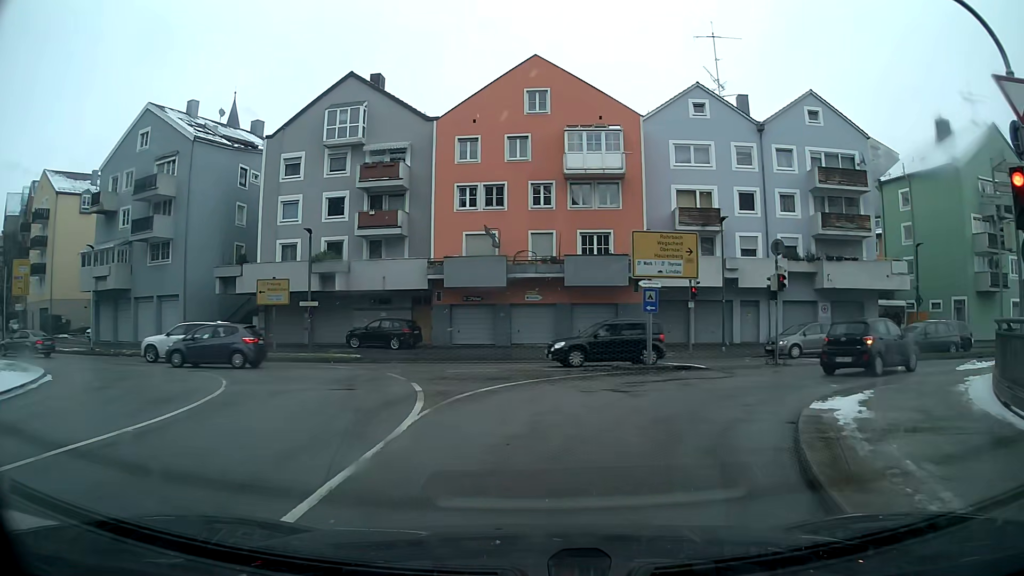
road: primary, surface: asphalt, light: Day
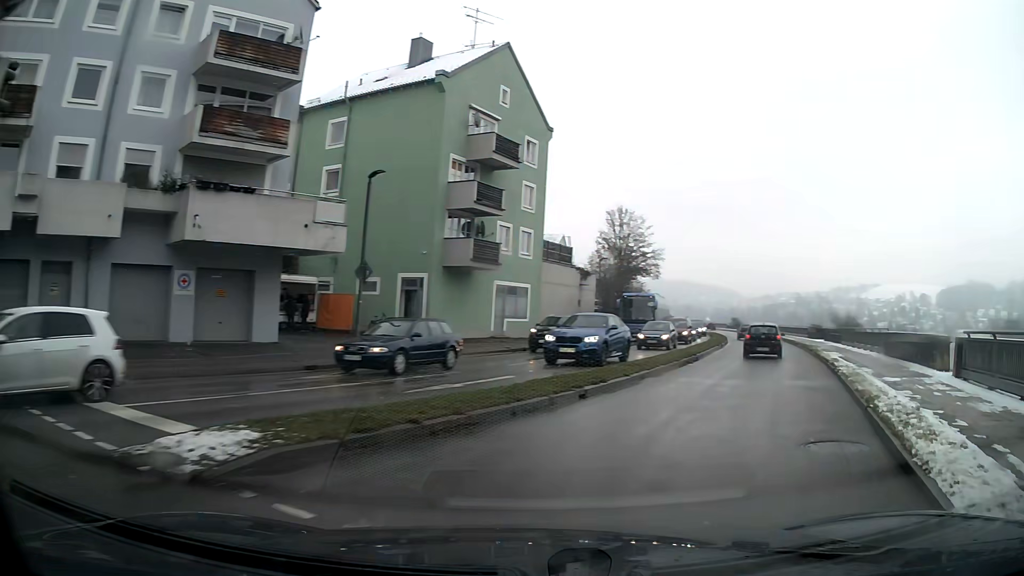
(+8.5, +16.6) m; +59°
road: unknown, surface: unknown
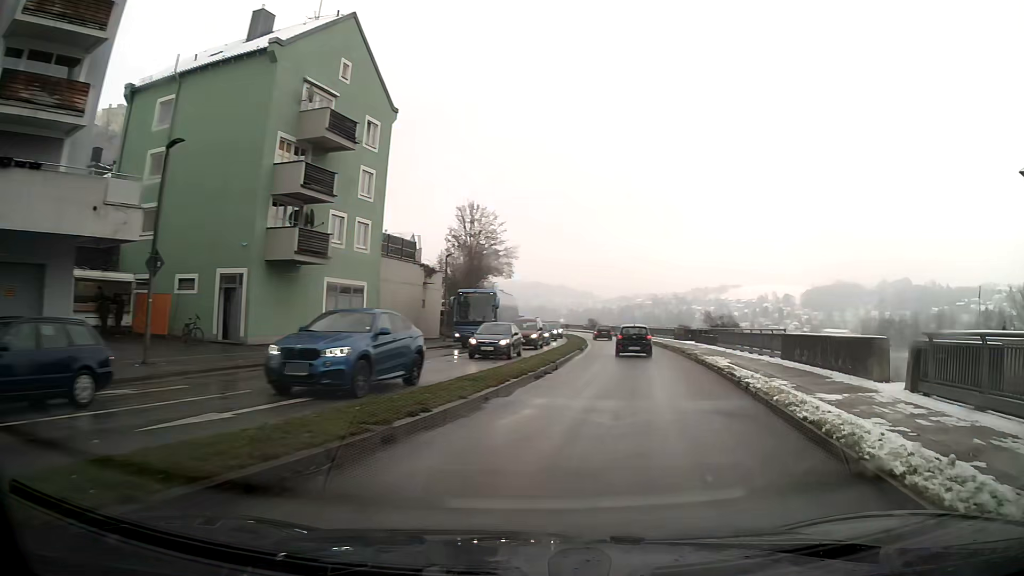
(+0.4, +4.5) m; +9°
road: primary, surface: asphalt
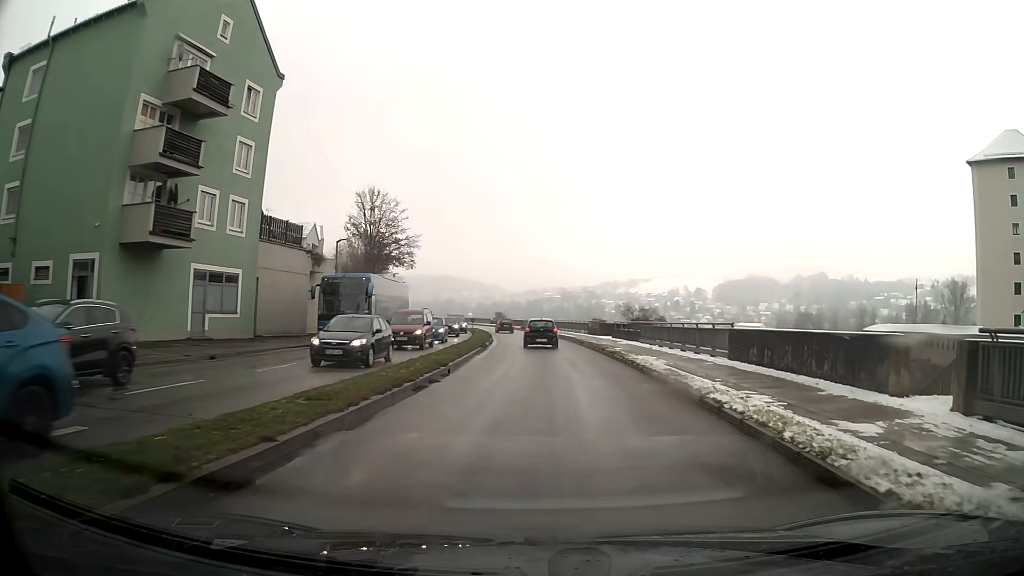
(+0.3, +4.8) m; +5°
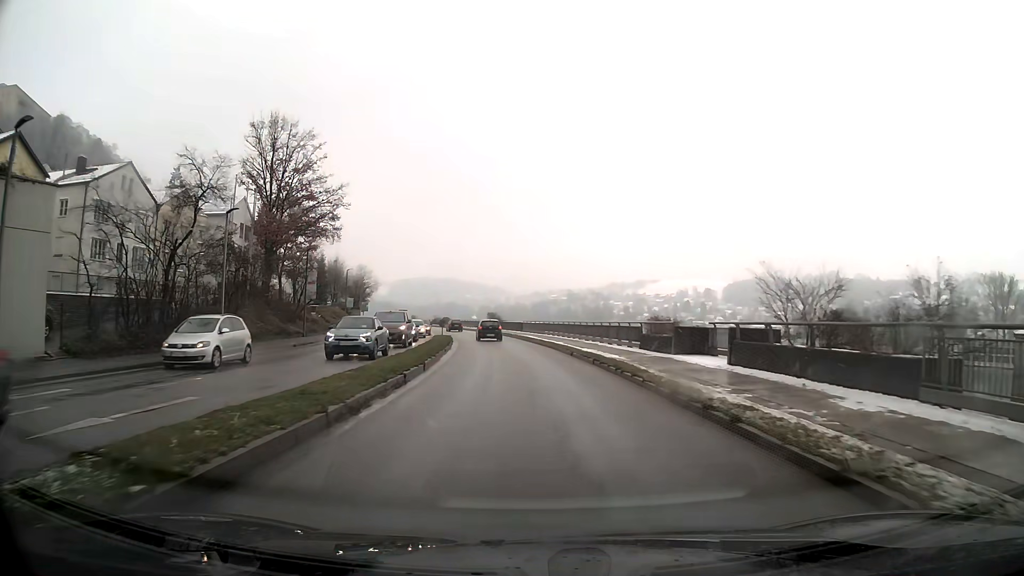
(0.0, +29.5) m; -1°
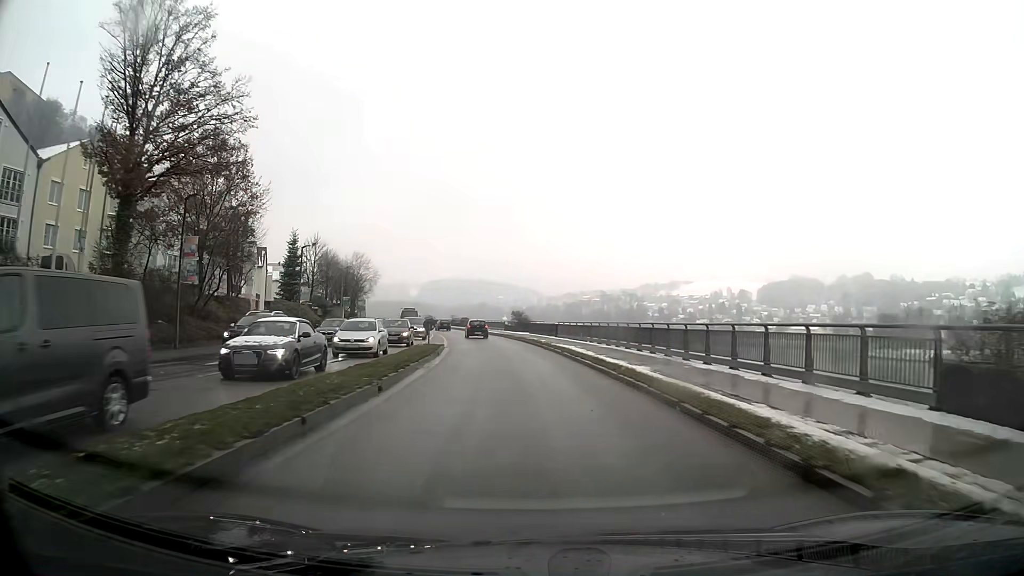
(-0.5, +21.0) m; -3°
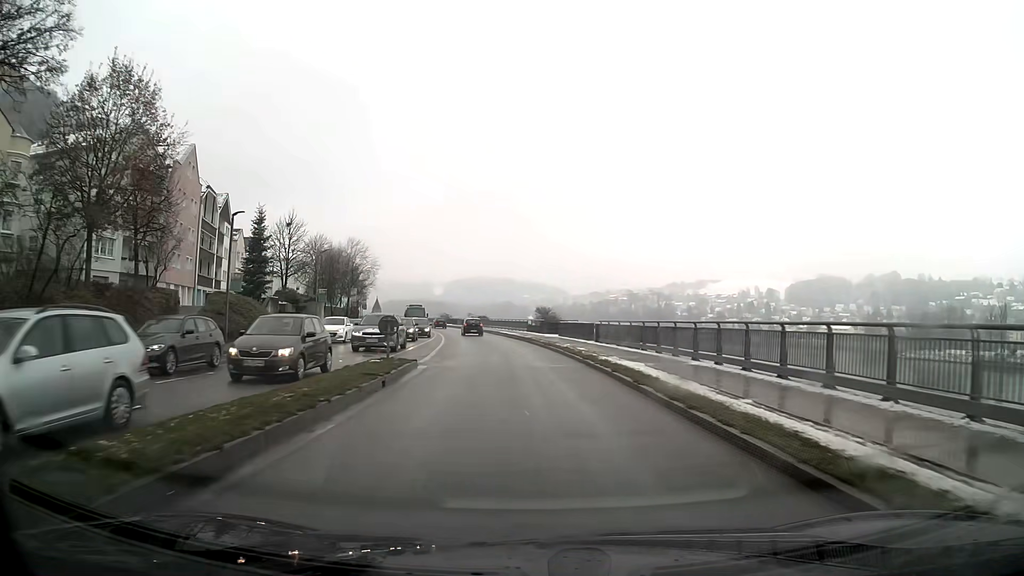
(-0.3, +14.5) m; -2°
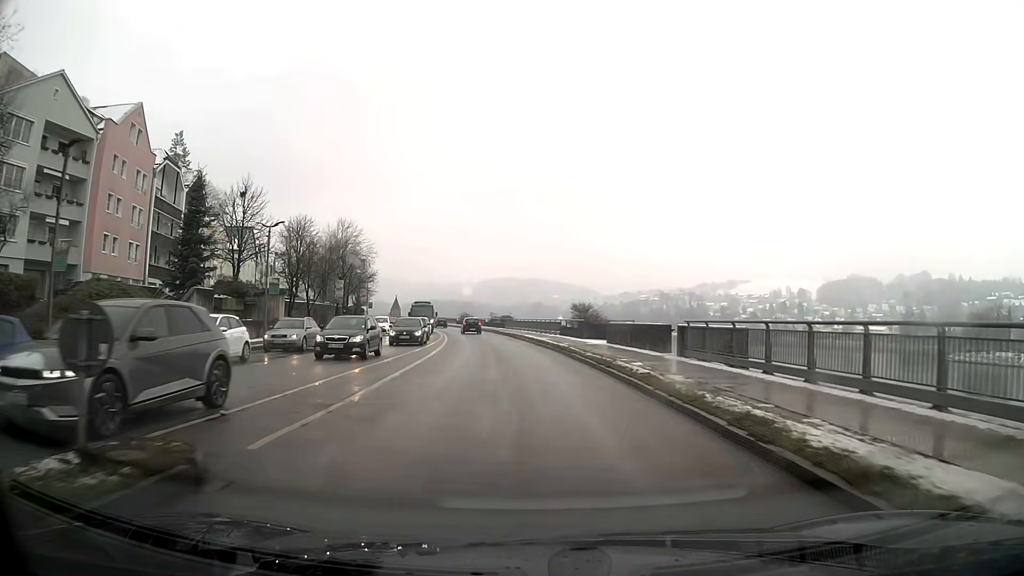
(-0.3, +14.8) m; -3°
(0, +10) (-1, +20) (-1, +30) (-2, +40) (-3, +50) (-5, +60) (-7, +70) (-8, +79) (-11, +89) (-13, +99) m
